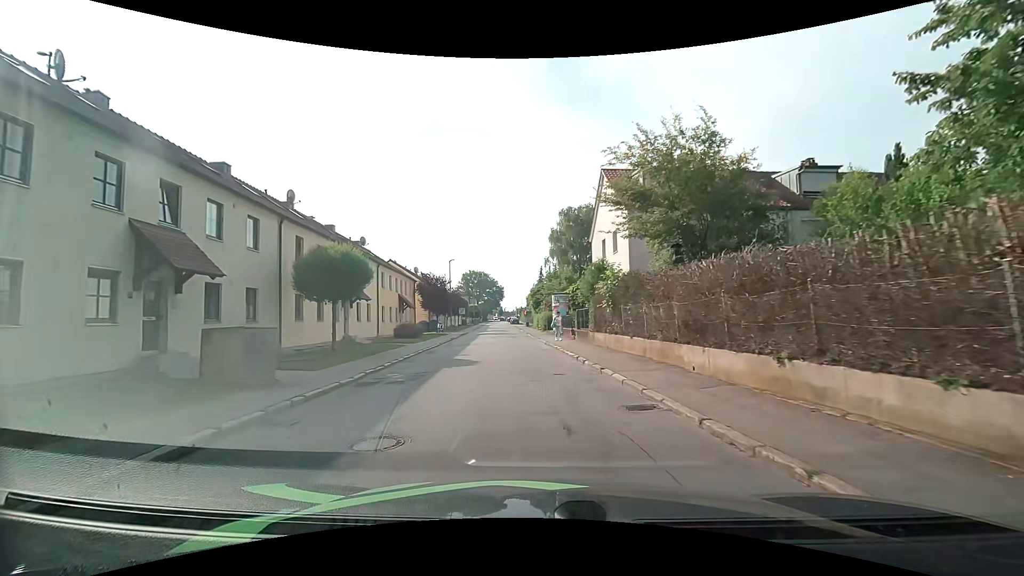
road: residential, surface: asphalt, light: Day
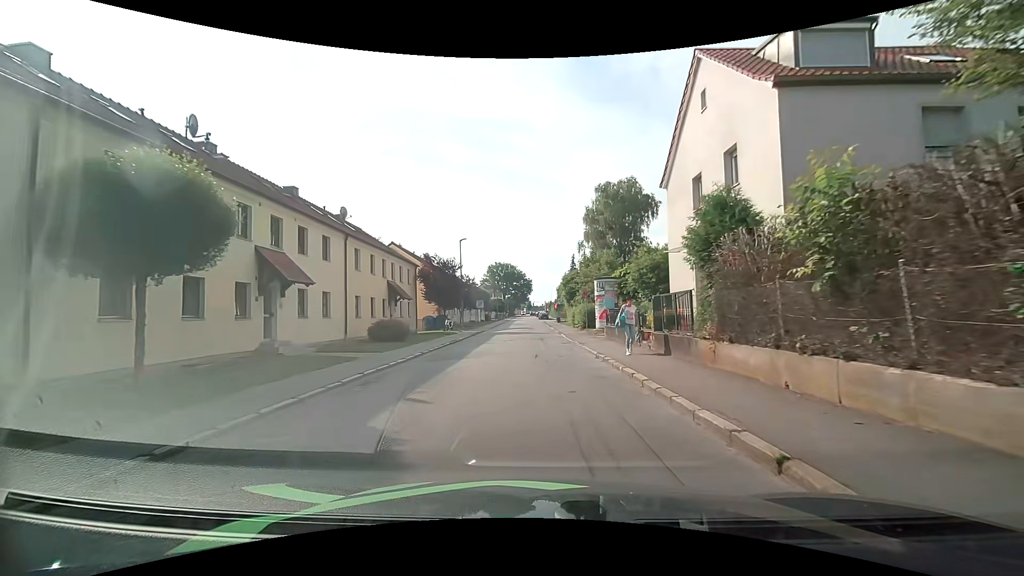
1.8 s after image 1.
(-0.4, +11.9) m; -4°
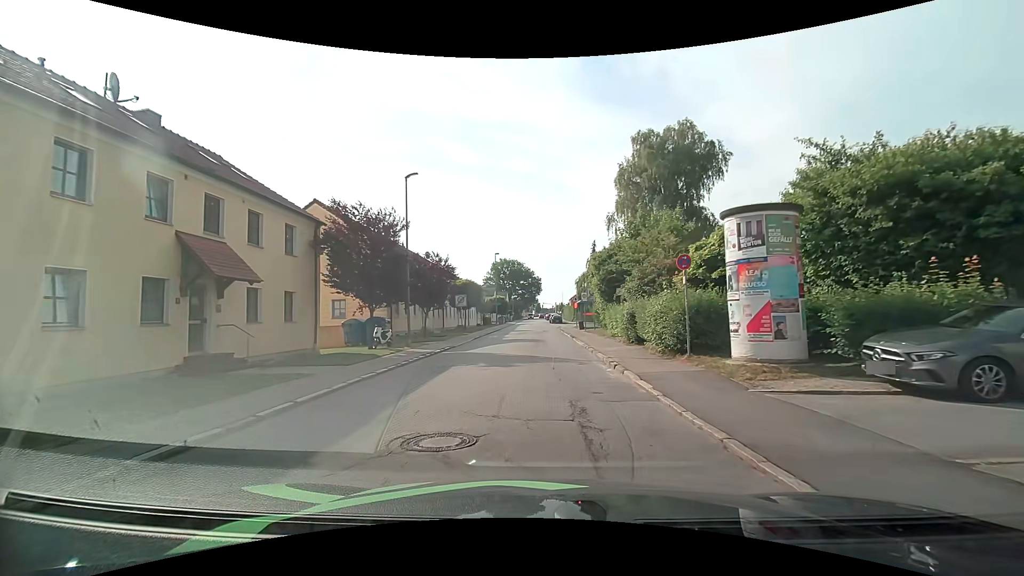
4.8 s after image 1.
(0.0, +20.9) m; 0°
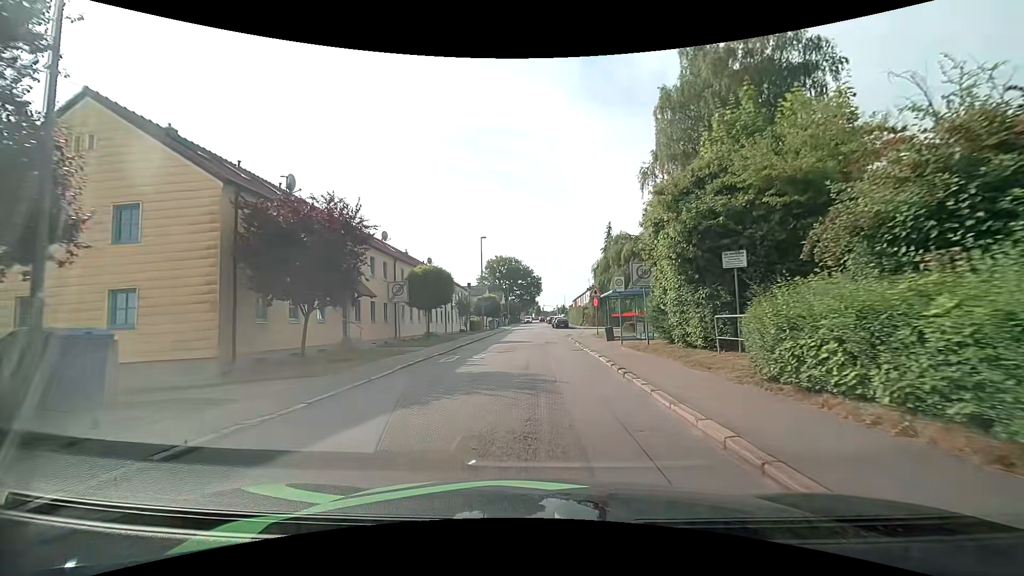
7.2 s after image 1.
(-0.2, +17.0) m; -1°
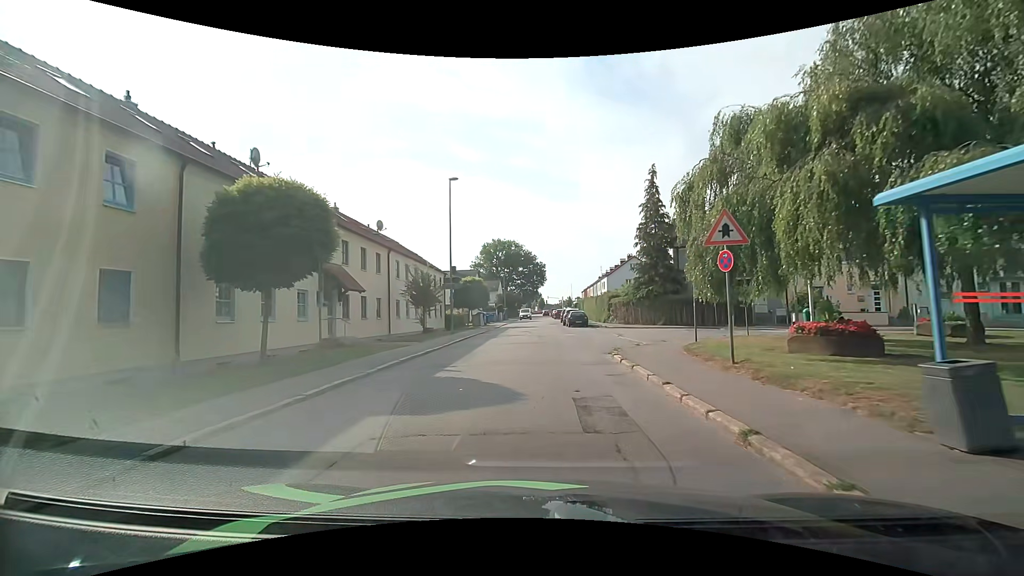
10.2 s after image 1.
(-0.1, +20.9) m; 0°
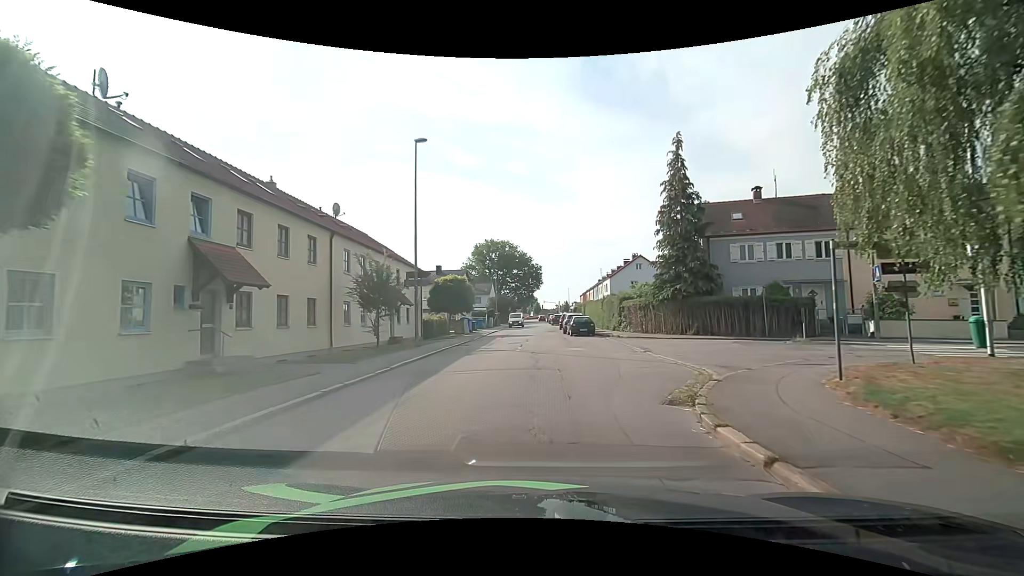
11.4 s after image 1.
(-0.1, +8.2) m; 0°
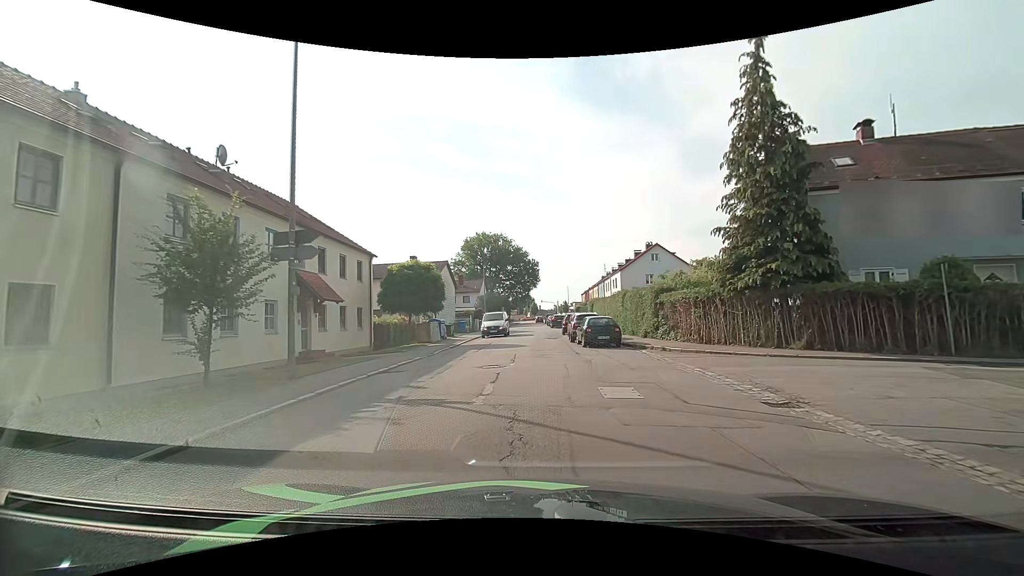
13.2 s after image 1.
(+0.1, +11.9) m; 0°
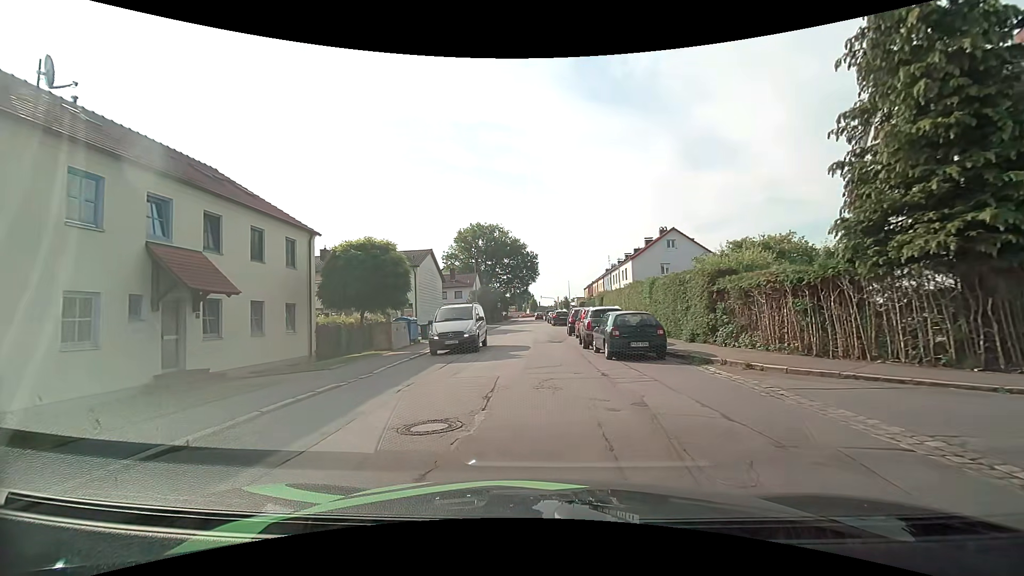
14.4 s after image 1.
(+0.1, +7.8) m; 0°
(0, +10) (0, +20) (0, +30) (0, +40) (0, +50) (0, +60) (0, +70) (0, +80) (0, +90) (0, +100) m
